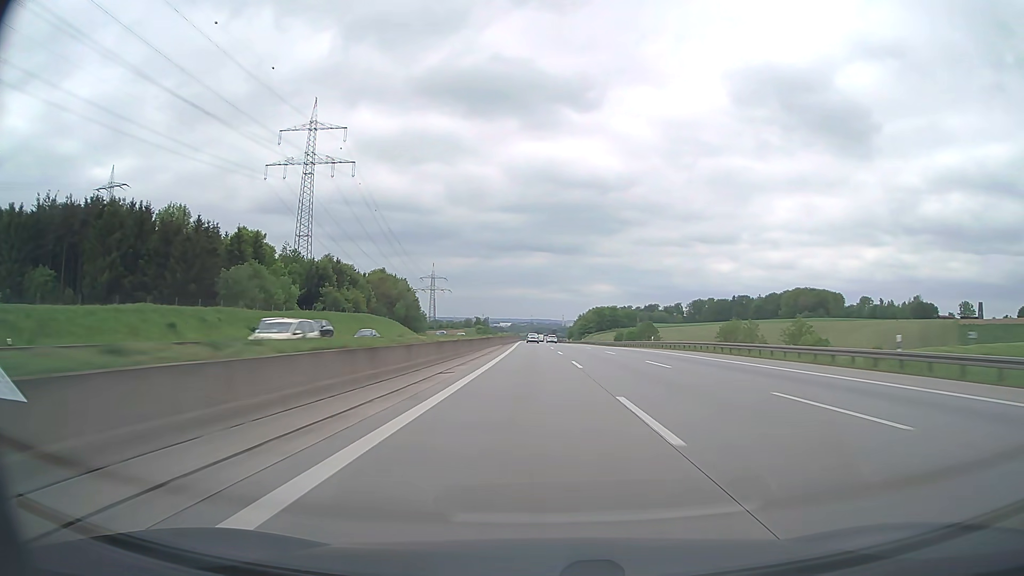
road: motorway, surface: asphalt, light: Day
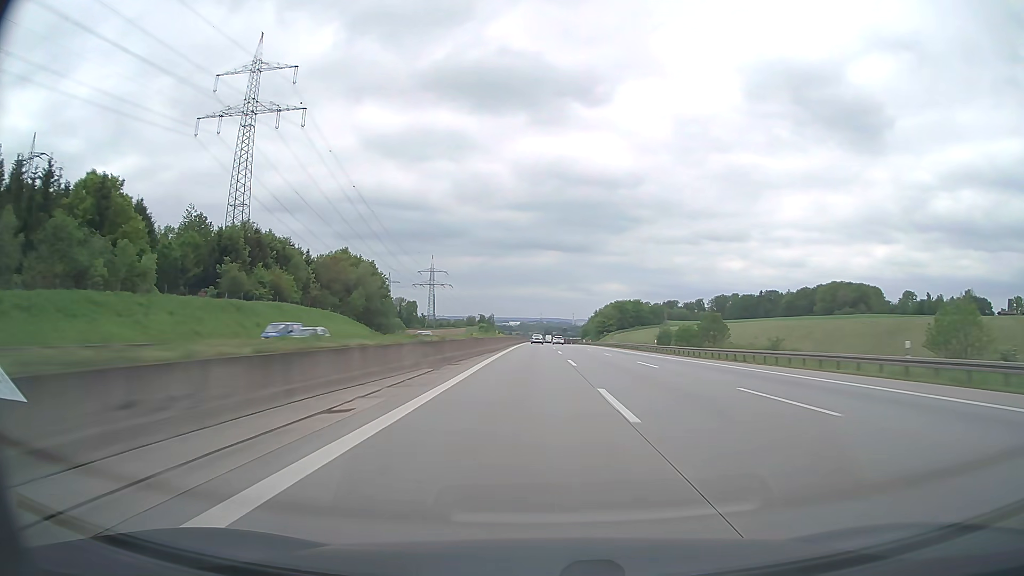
(-0.4, +52.2) m; -1°
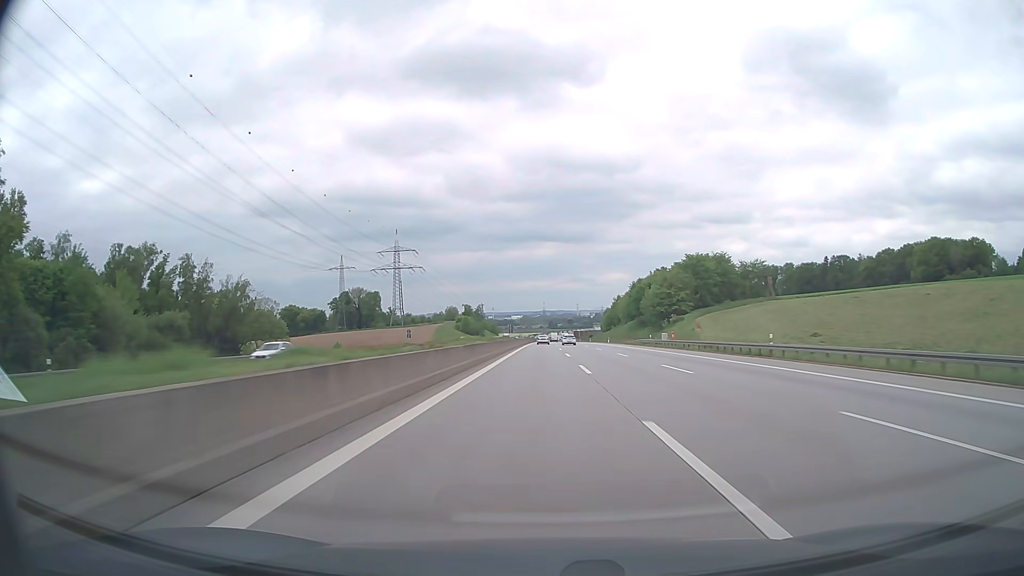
(-0.9, +131.7) m; 0°
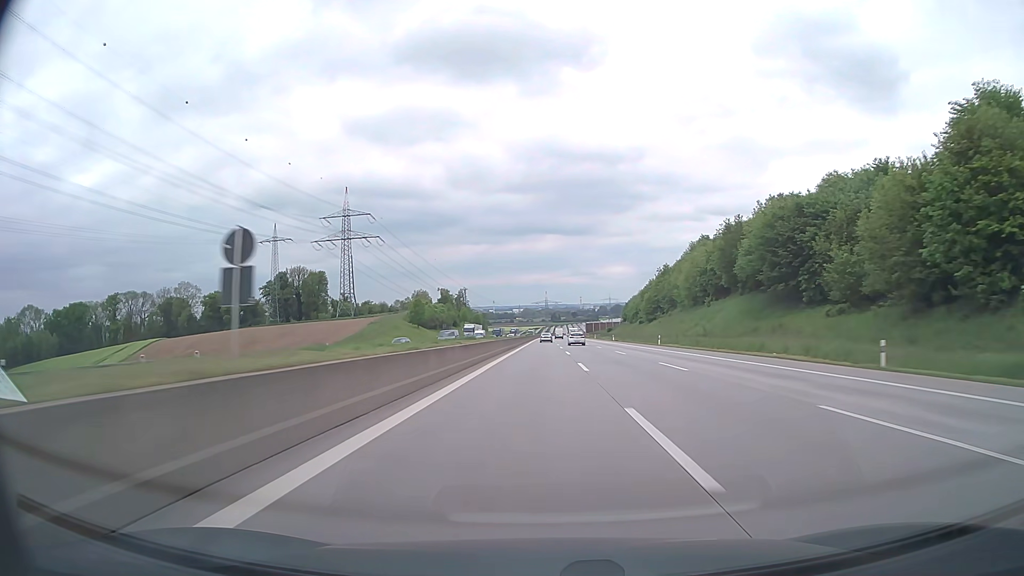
(+0.1, +106.7) m; 0°
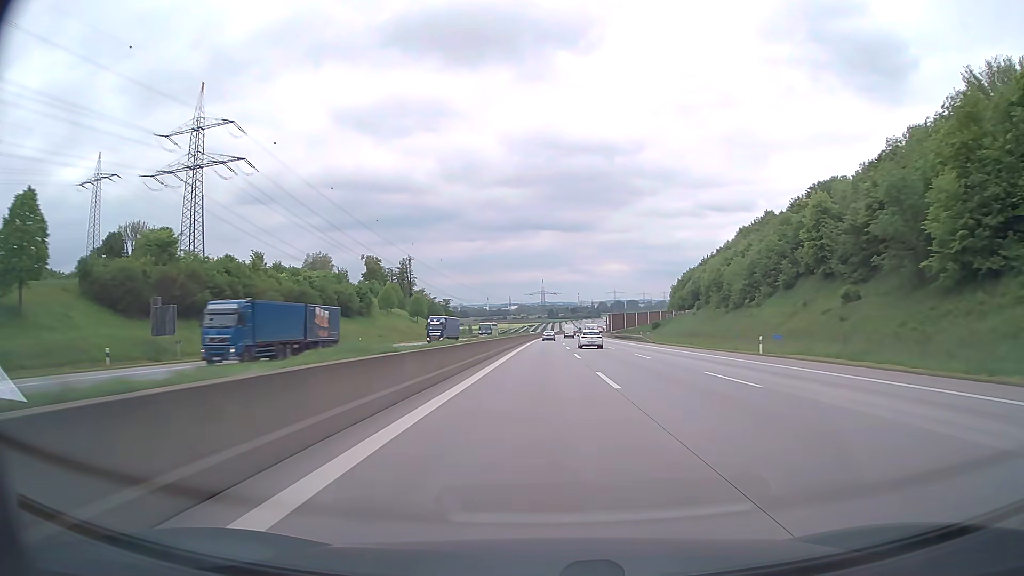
(-0.1, +133.9) m; 0°
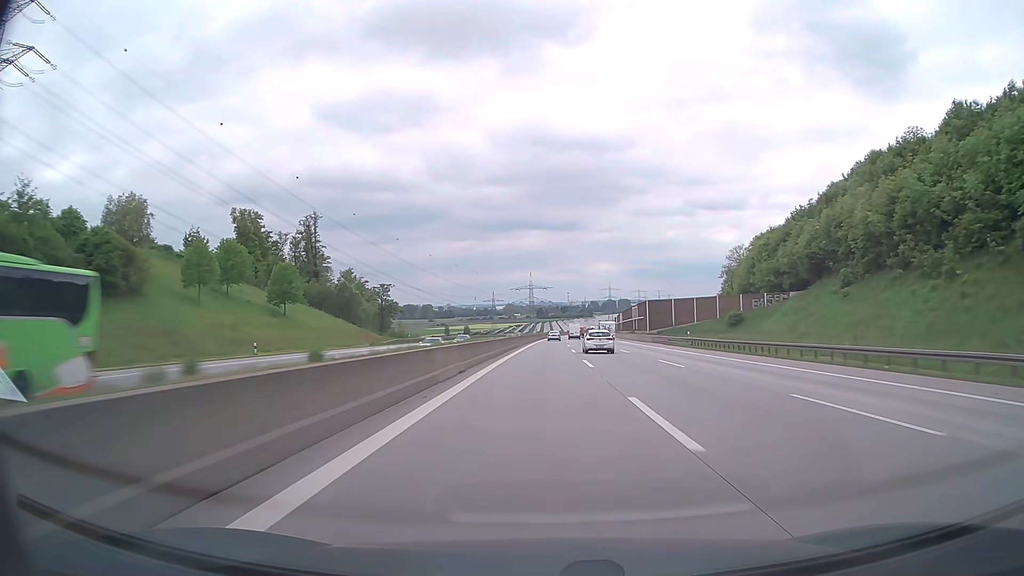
(+0.5, +80.0) m; +1°
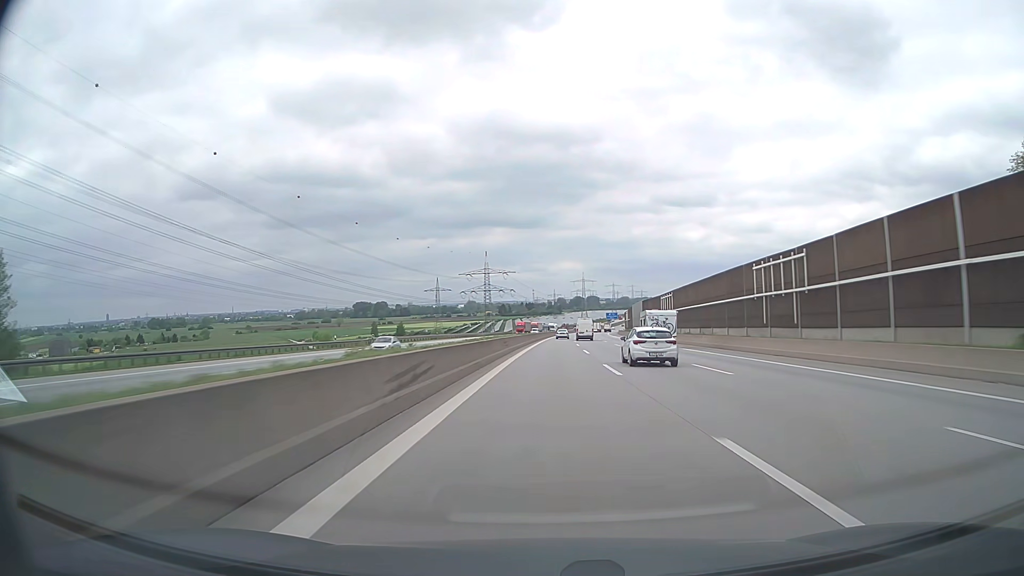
(+2.7, +130.9) m; +3°
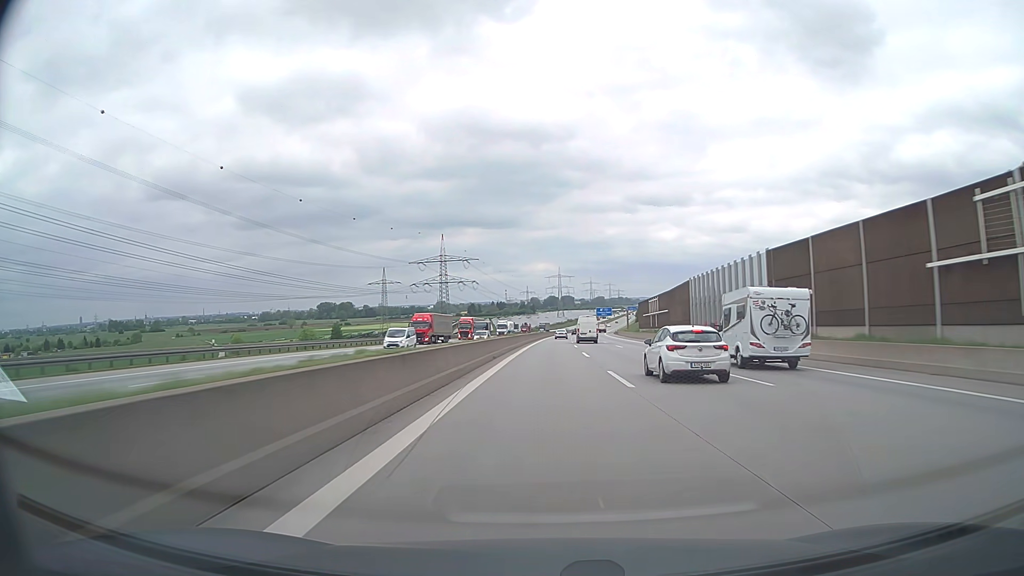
(+1.6, +76.5) m; +2°
(0, +10) (0, +20) (0, +30) (0, +40) (0, +50) (+1, +60) (+1, +70) (+1, +80) (+2, +90) (+2, +100) m
